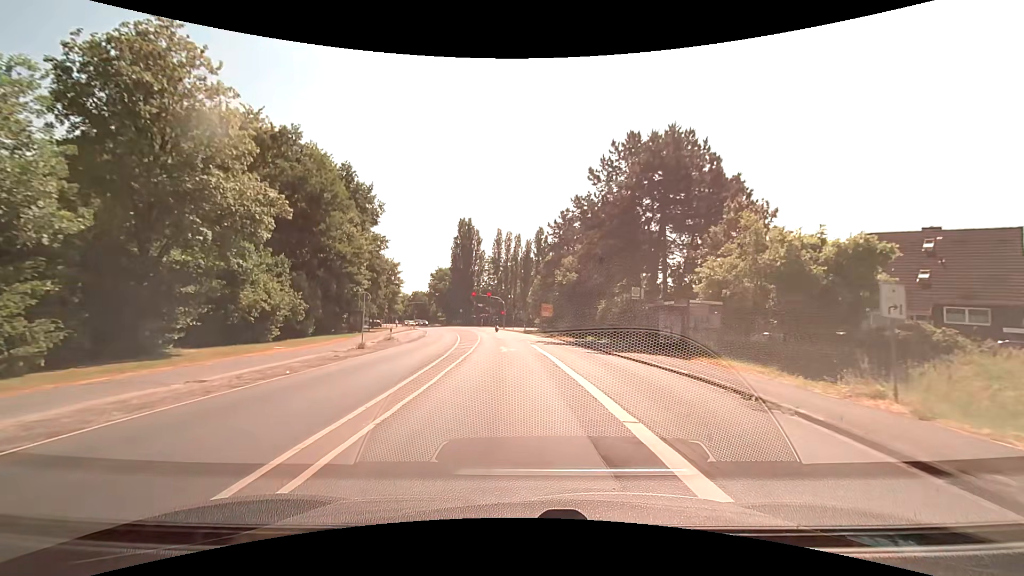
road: secondary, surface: asphalt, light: Day
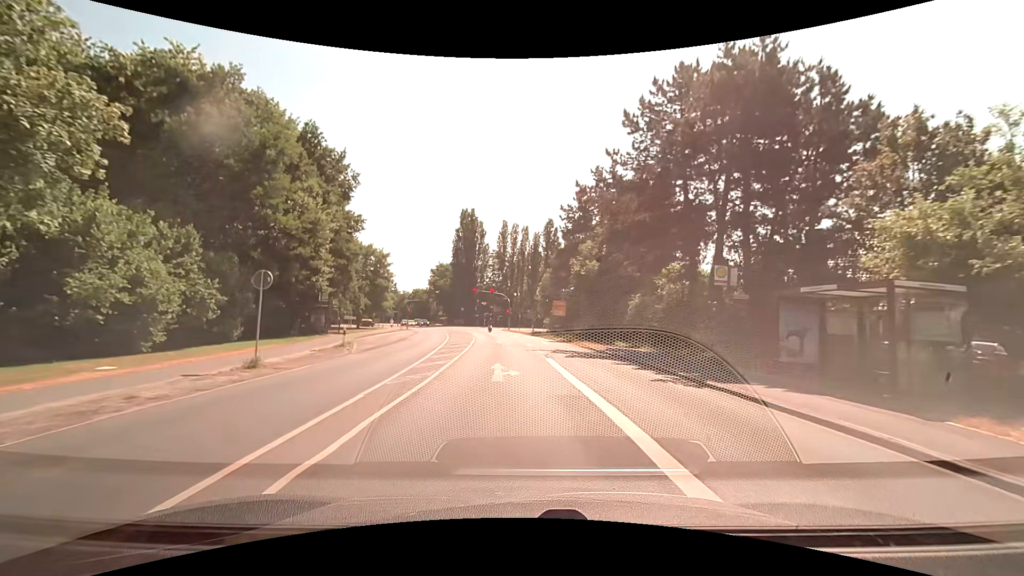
(-0.1, +11.6) m; -1°
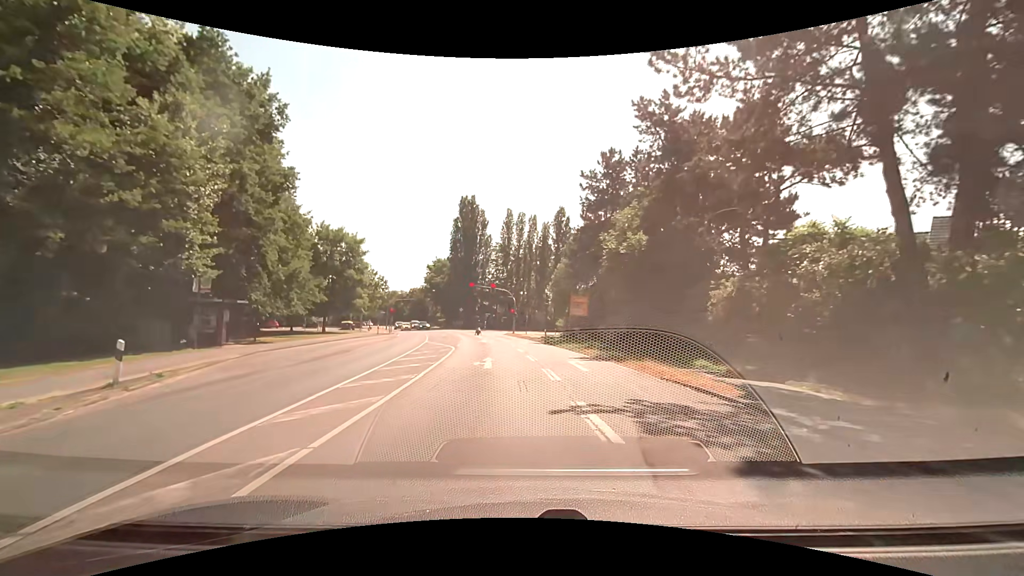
(-0.1, +15.8) m; -1°
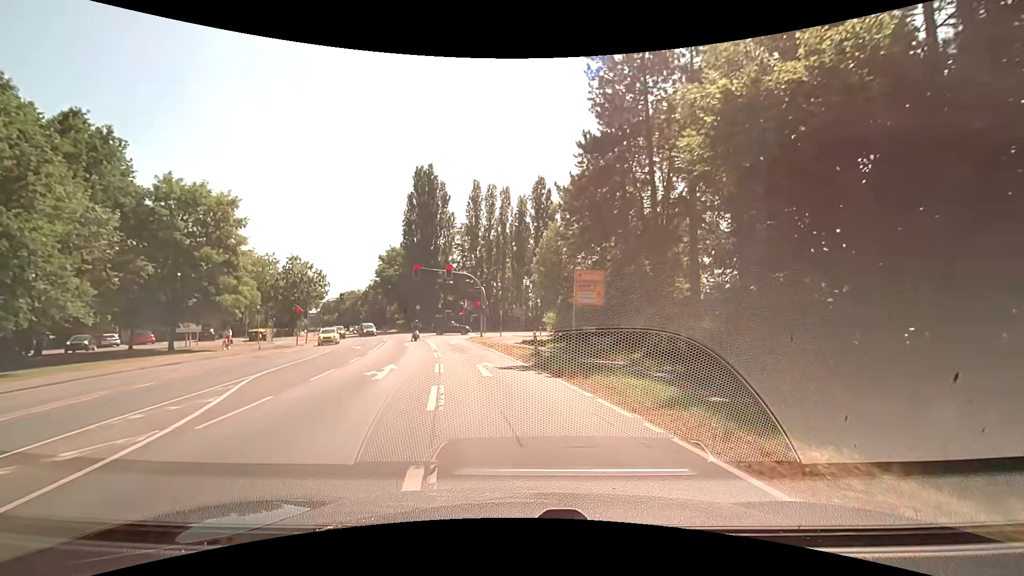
(+0.5, +22.3) m; +3°
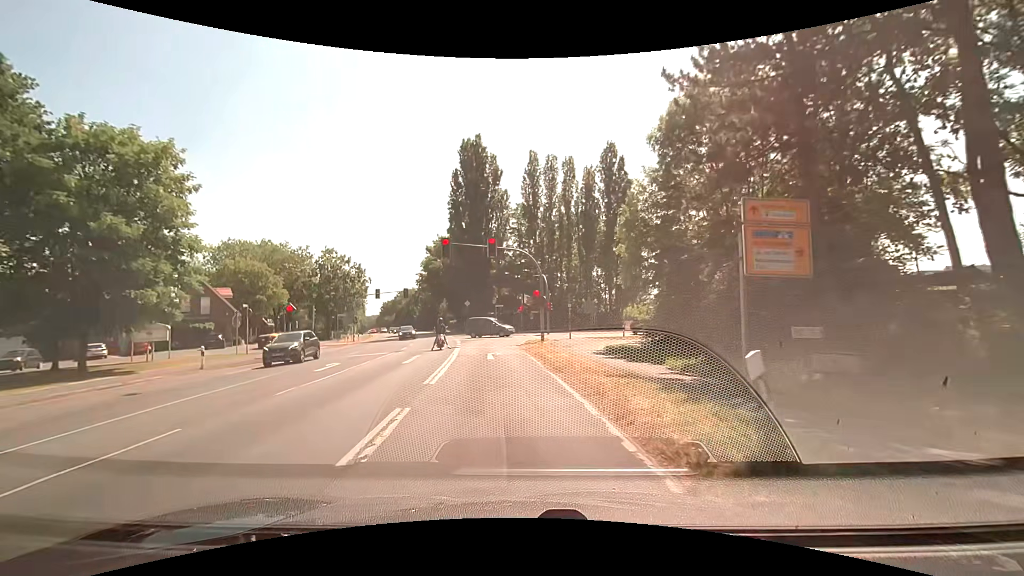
(-0.8, +15.1) m; -8°
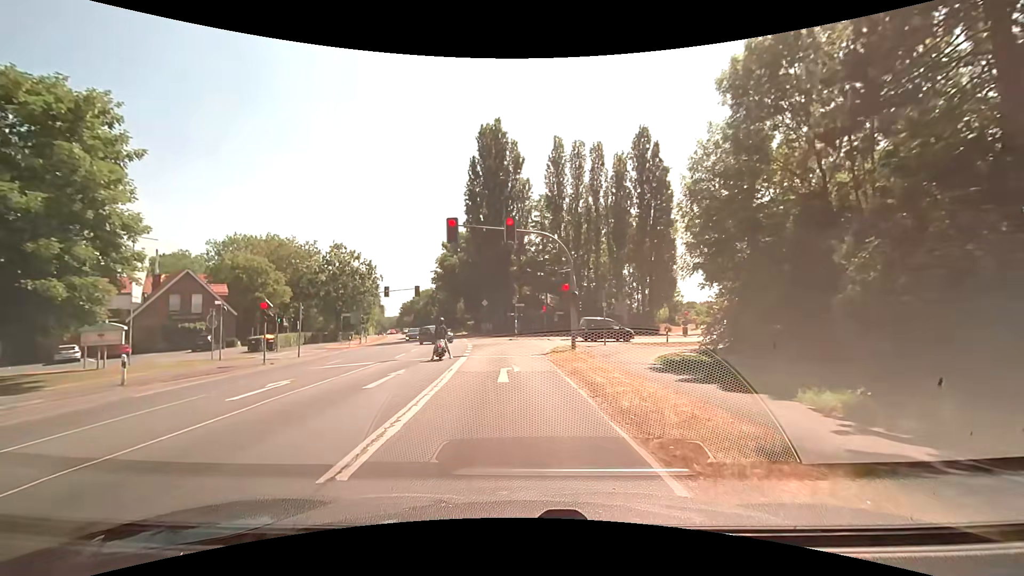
(-0.1, +6.7) m; -2°
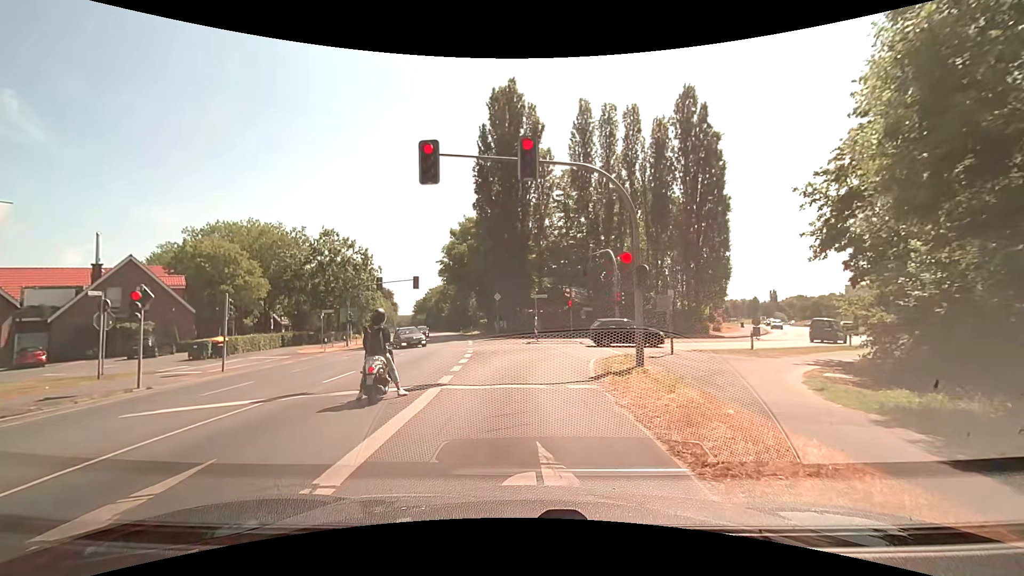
(-0.2, +10.9) m; -2°
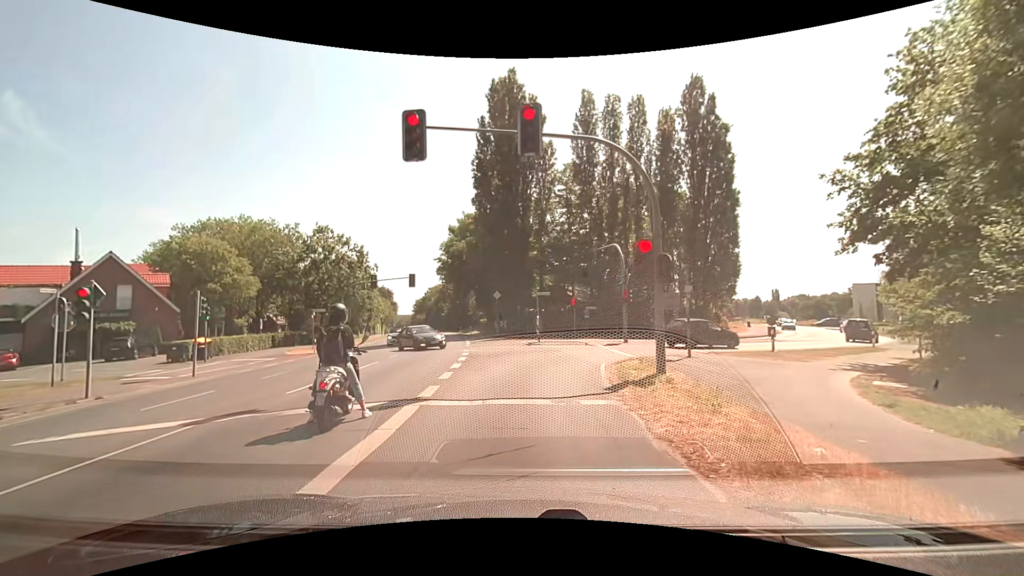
(0.0, +2.1) m; -1°
(0, +10) (+1, +20) (+6, +28) (+15, +33) (+23, +39) (+30, +46) (+36, +54) (+41, +62) (+45, +71) (+49, +81) m
